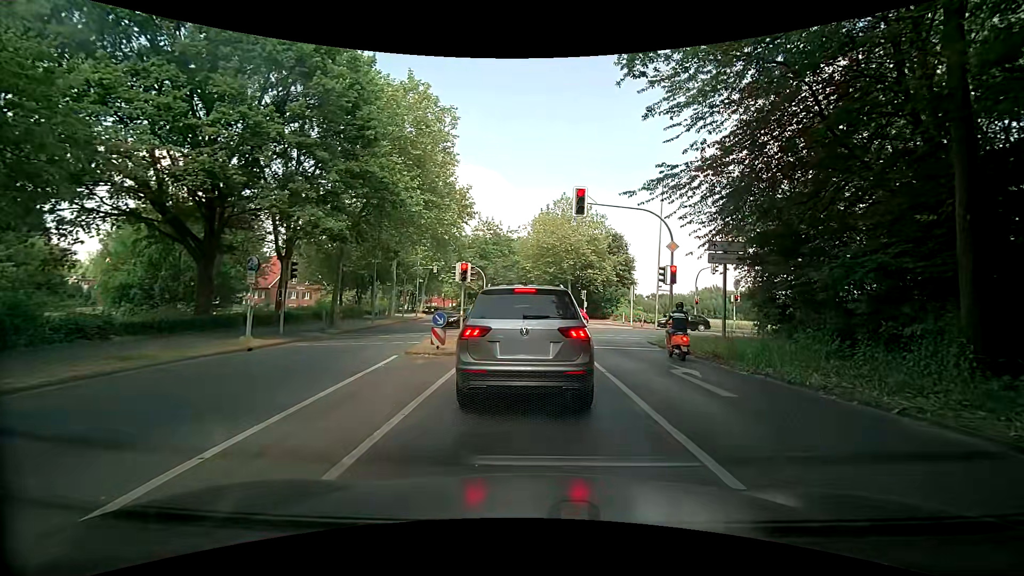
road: secondary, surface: asphalt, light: Day
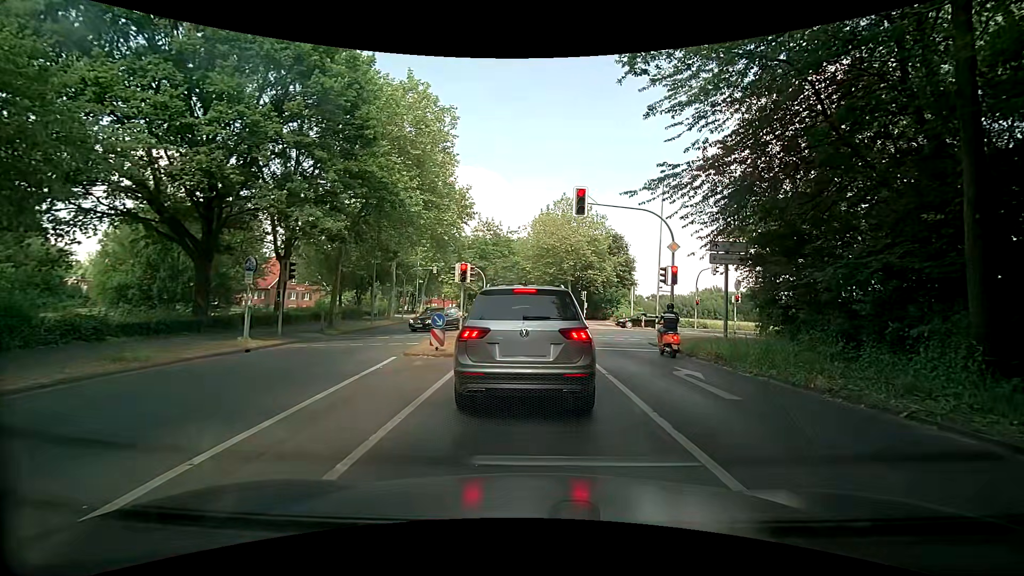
(0.0, +0.2) m; 0°
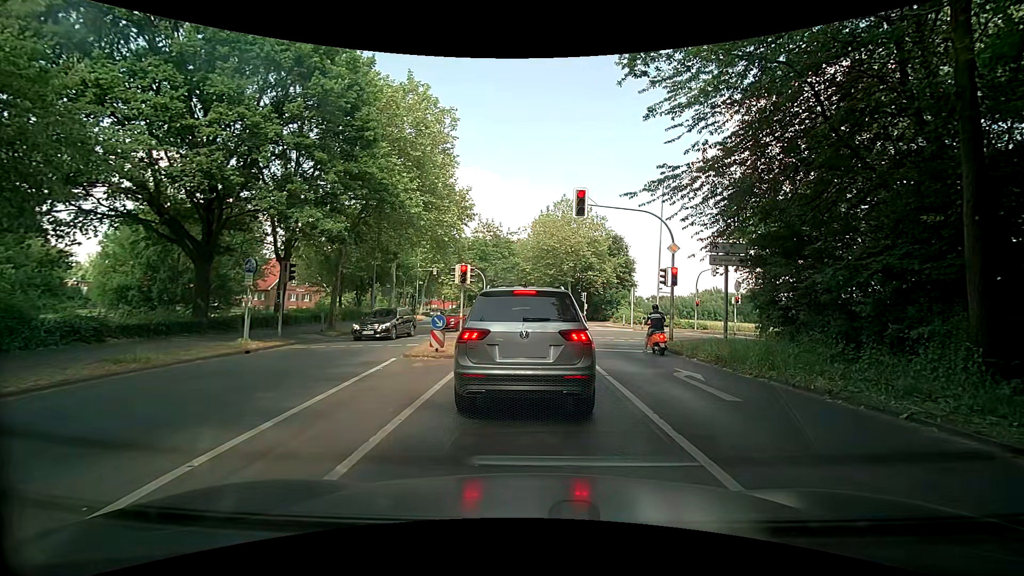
(0.0, +0.1) m; 0°
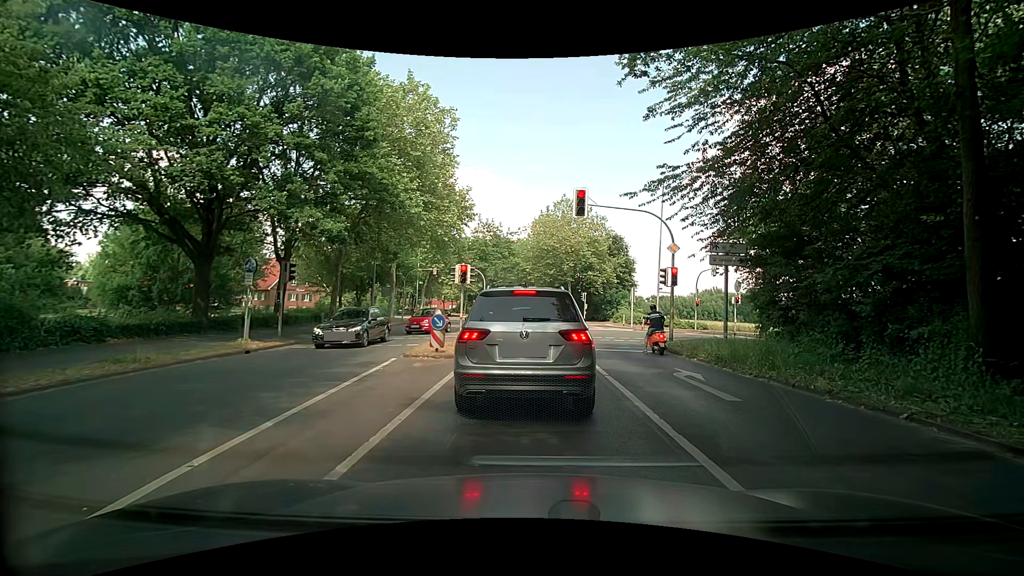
(0.0, 0.0) m; 0°
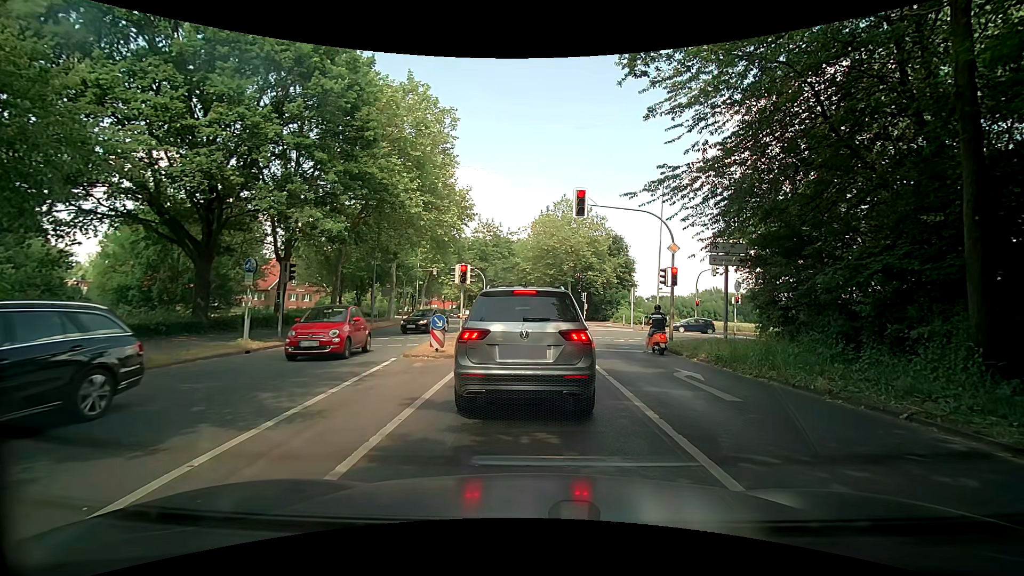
(0.0, 0.0) m; 0°
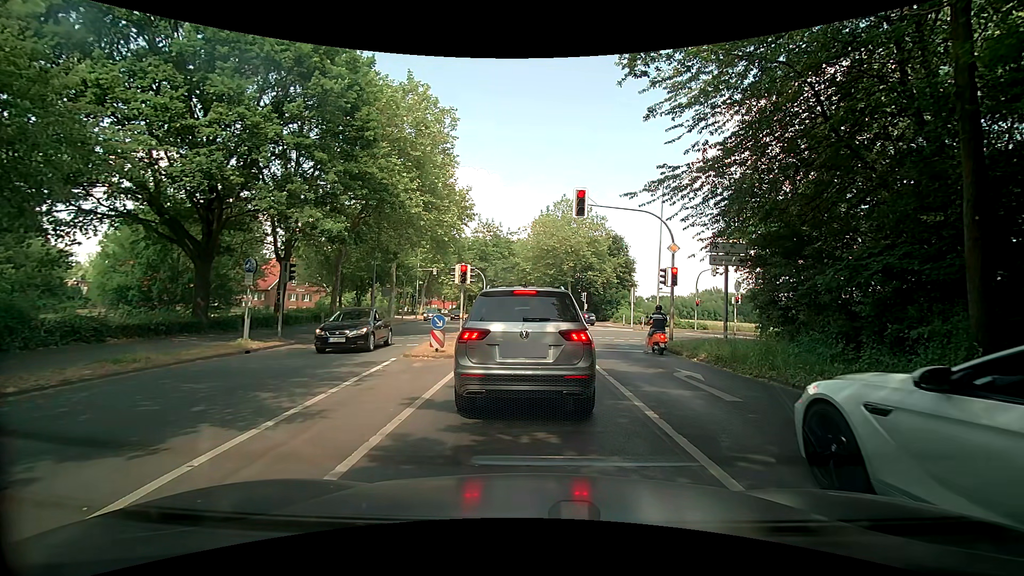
(0.0, 0.0) m; 0°
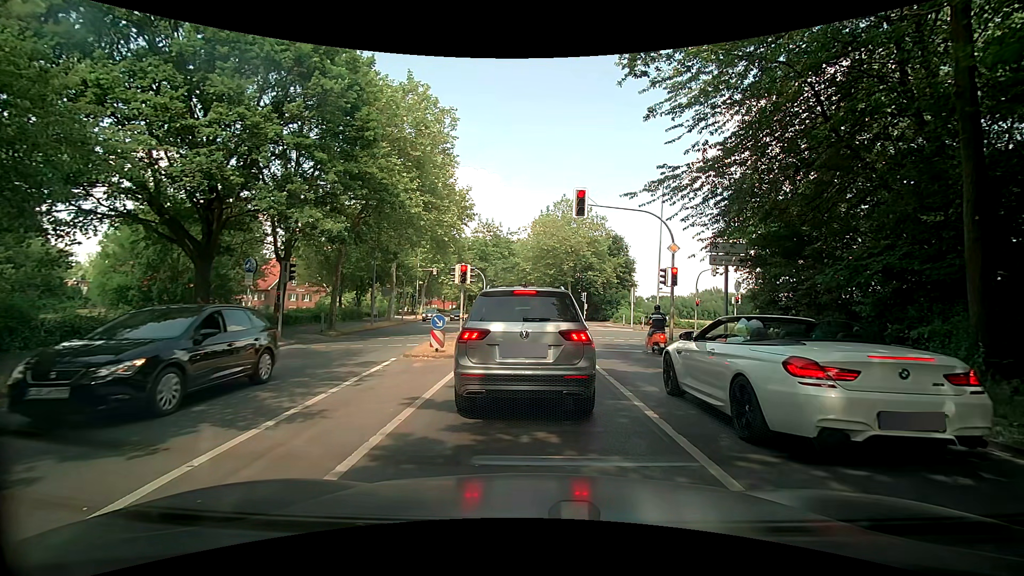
(0.0, 0.0) m; 0°
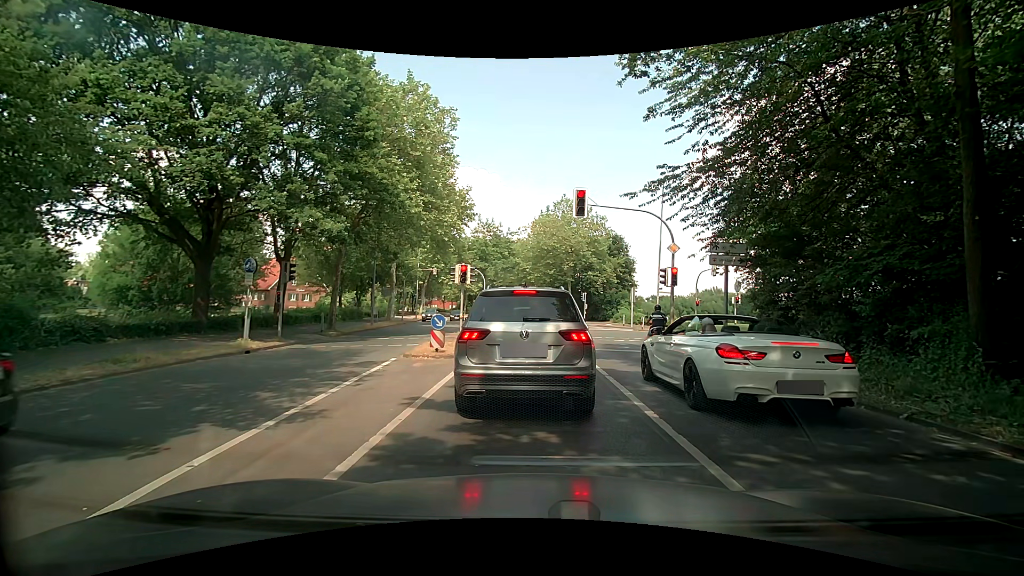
(0.0, 0.0) m; 0°
